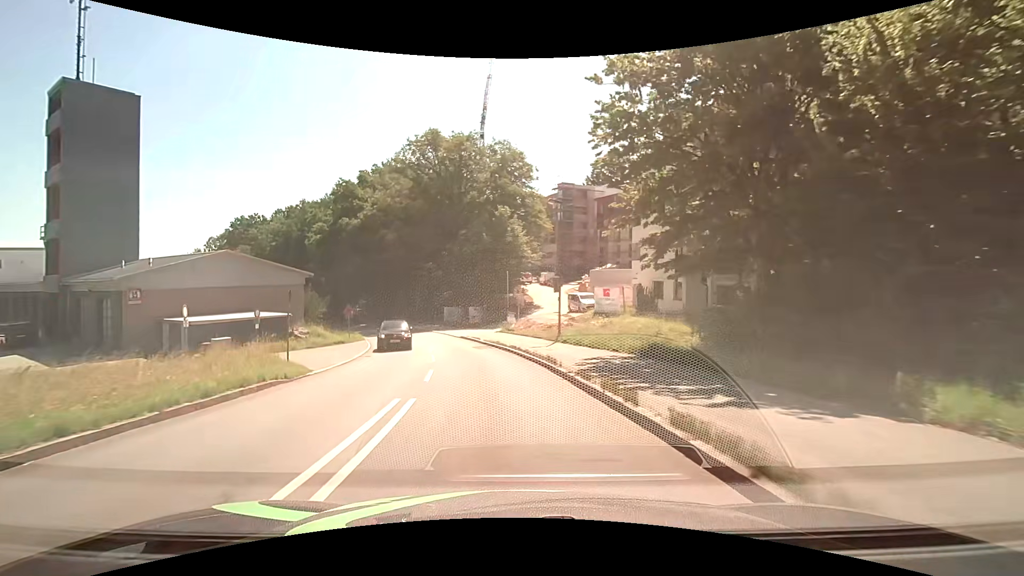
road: tertiary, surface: asphalt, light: Day
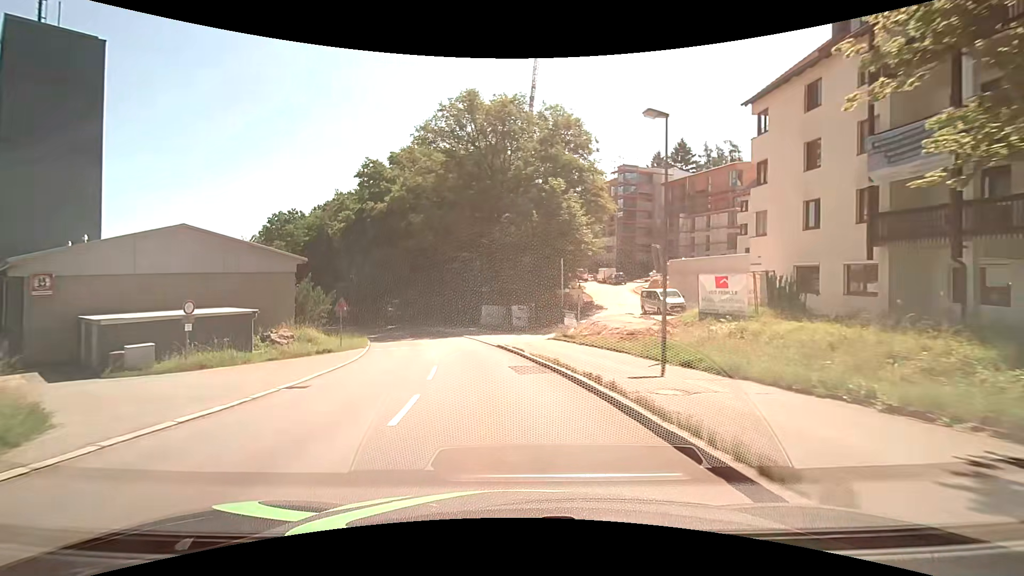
(-0.5, +11.9) m; -5°
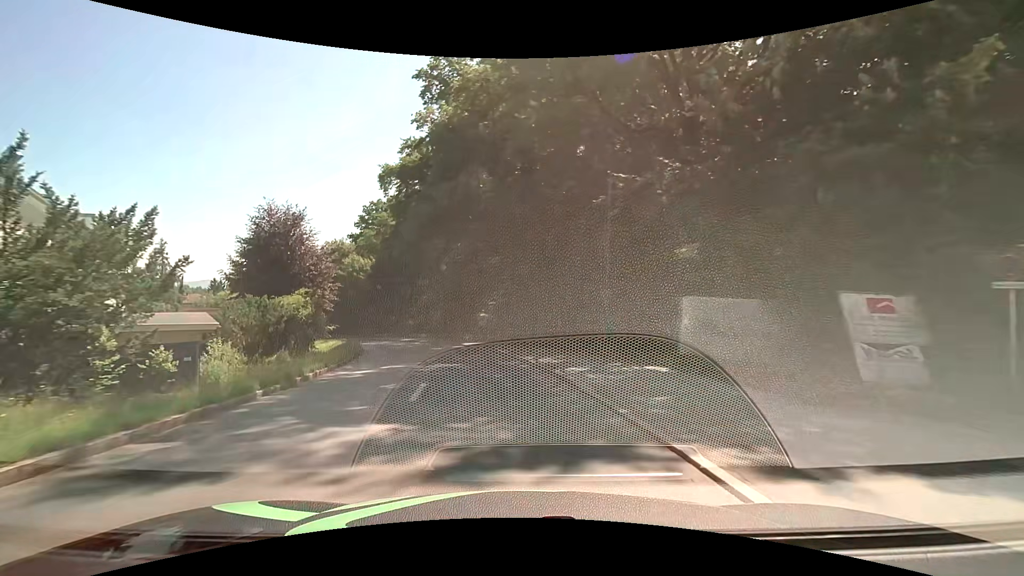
(-3.8, +30.9) m; -14°
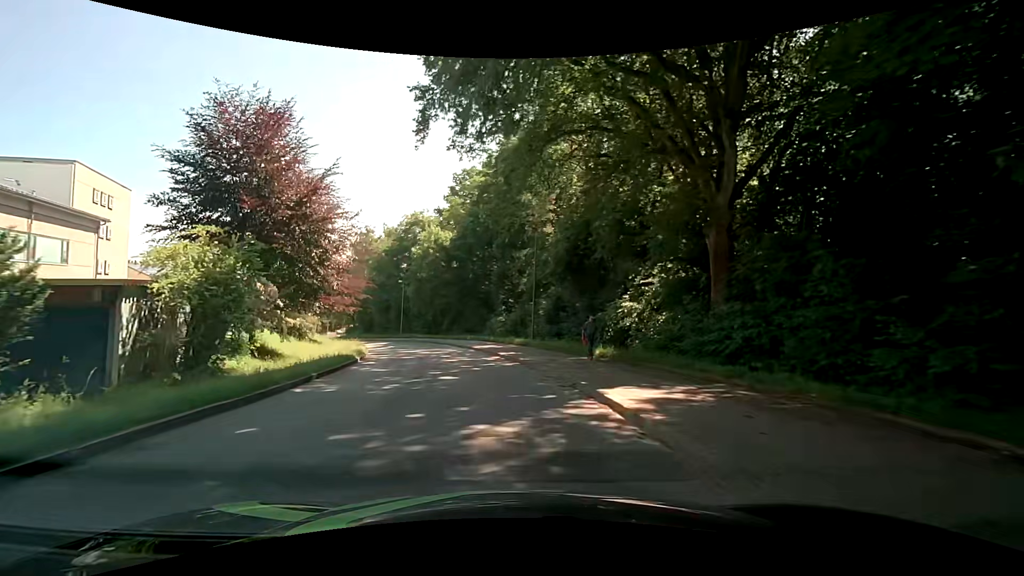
(-3.0, +25.4) m; -13°
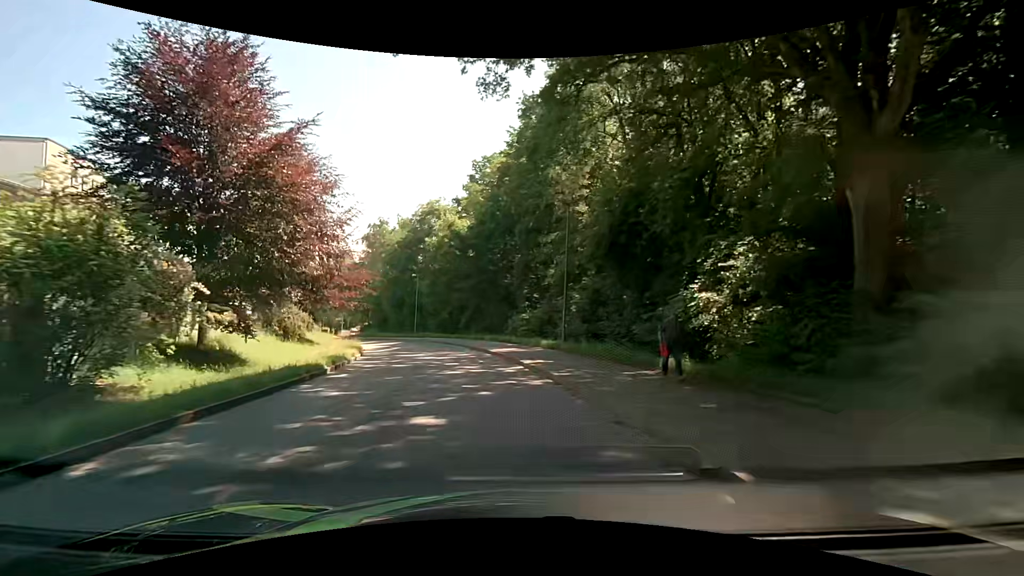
(-0.1, +6.4) m; -2°
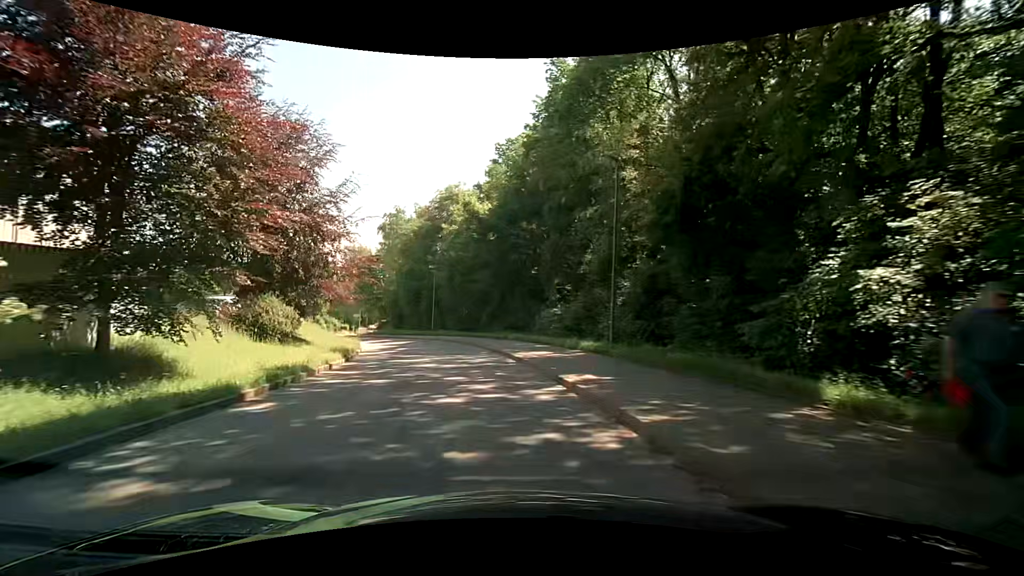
(-0.1, +6.5) m; -2°
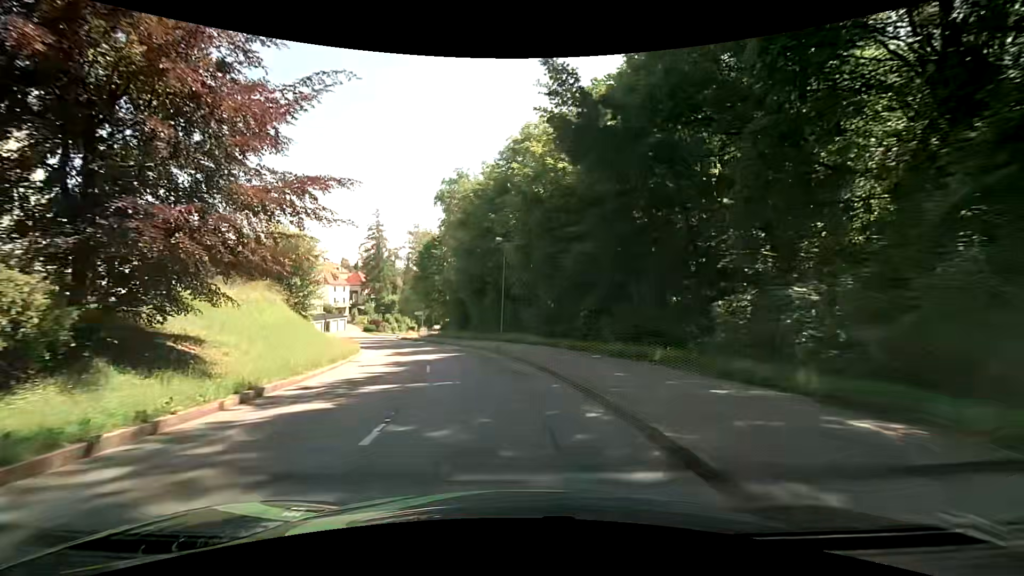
(-1.9, +19.7) m; -10°
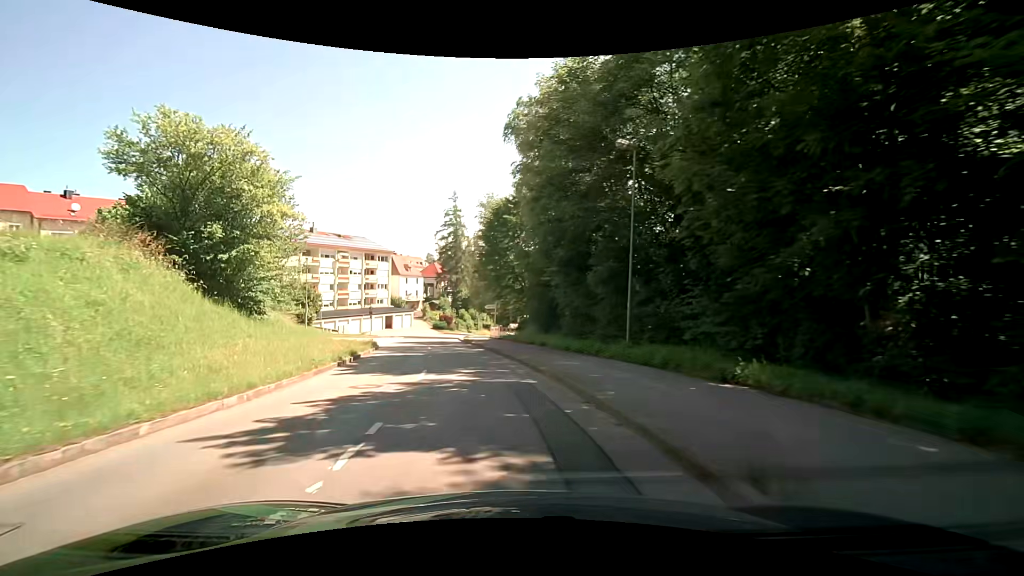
(-2.0, +19.9) m; -10°
(-1, +10) (-2, +20) (-4, +30) (-6, +40) (-8, +49) (-9, +59) (-10, +69) (-9, +79) (-8, +89) (-6, +99) m
